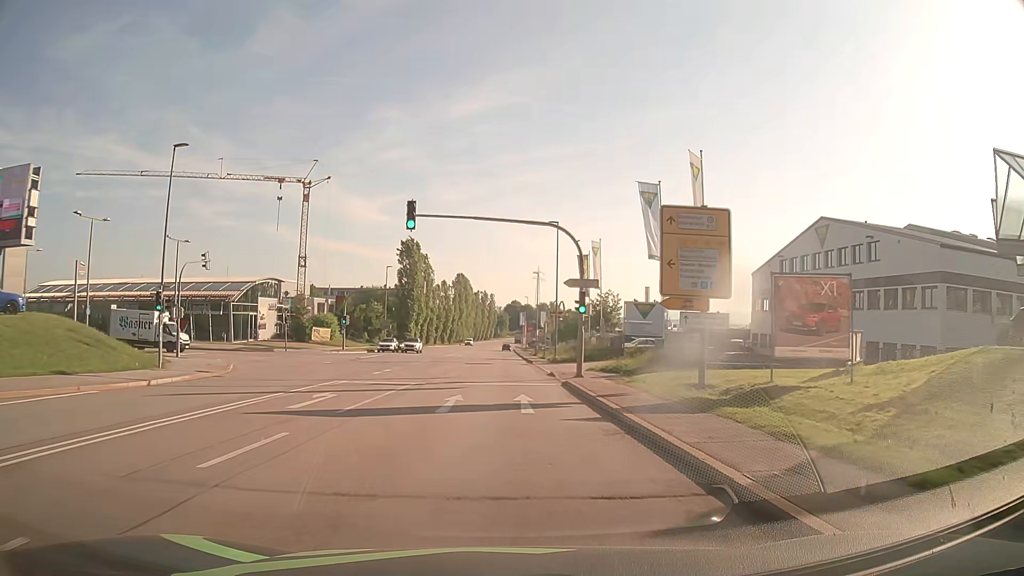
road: secondary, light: Day
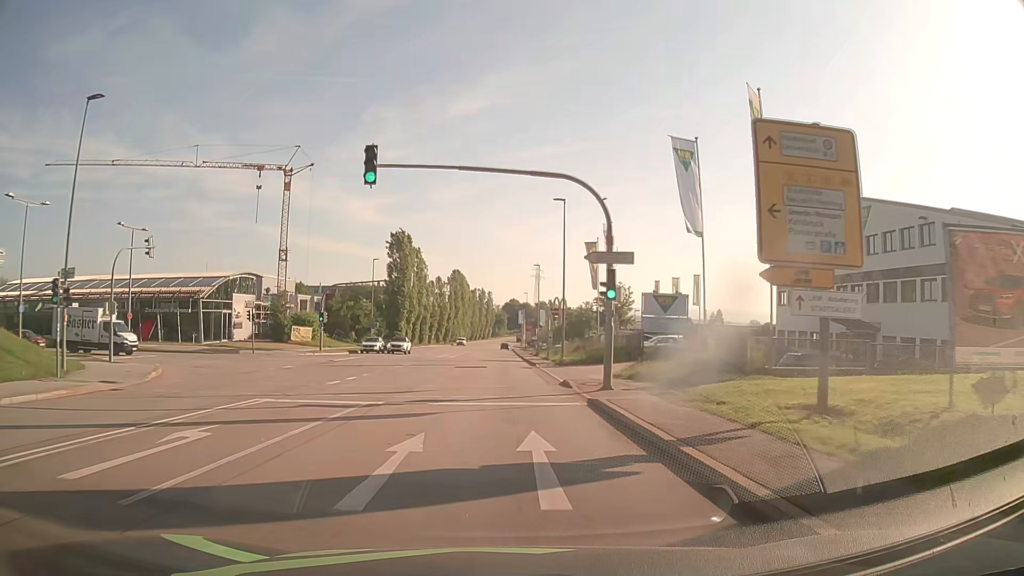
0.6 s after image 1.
(0.0, +7.6) m; 0°
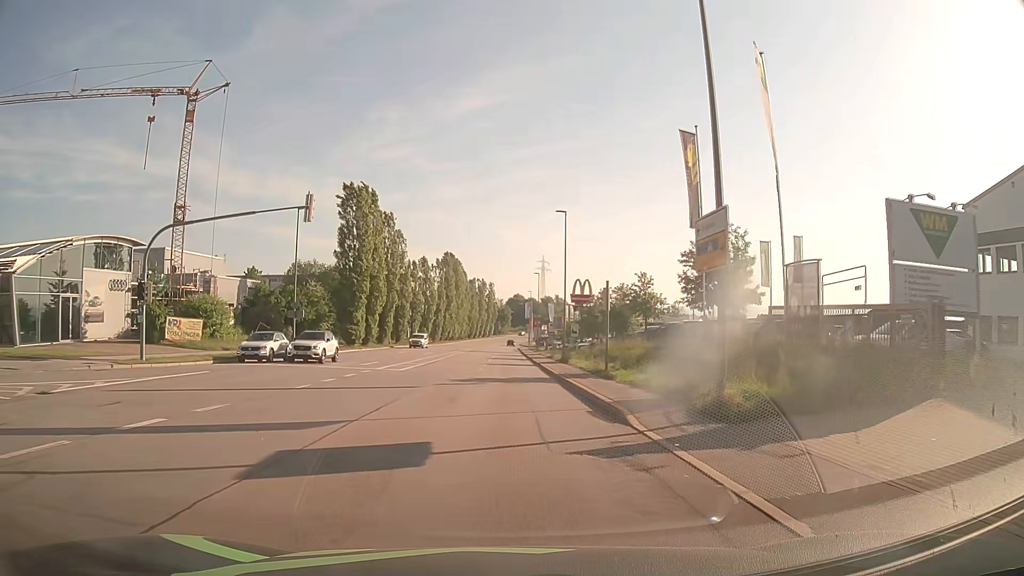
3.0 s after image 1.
(-0.1, +30.6) m; 0°
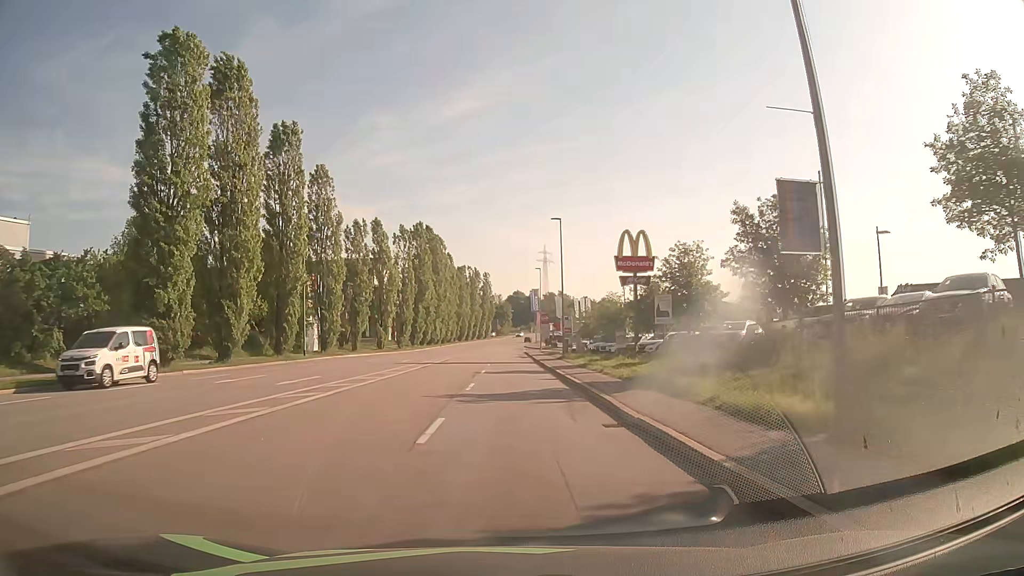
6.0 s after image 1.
(-0.1, +38.3) m; 0°
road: tertiary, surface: asphalt
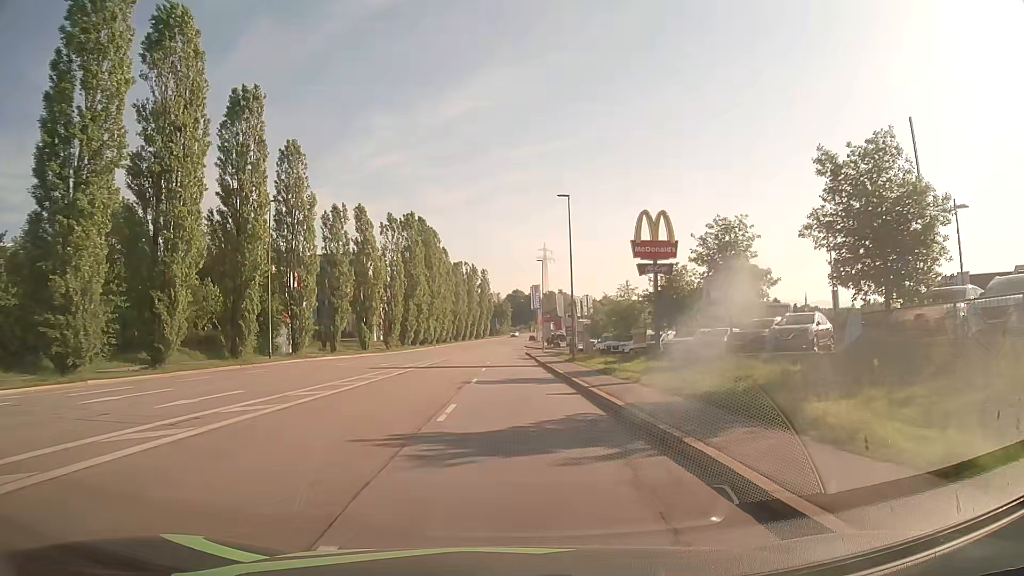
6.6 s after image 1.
(0.0, +7.6) m; 0°
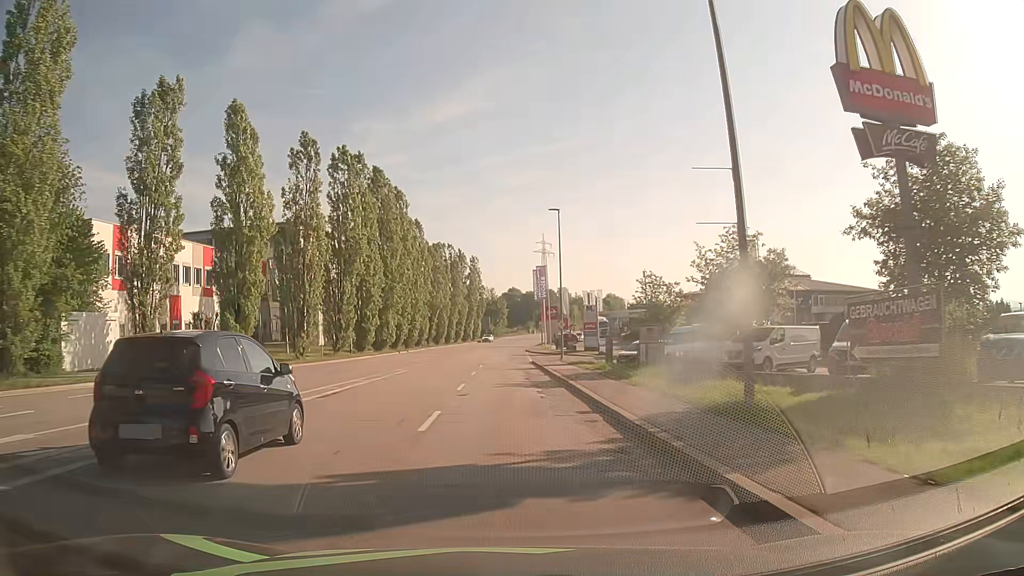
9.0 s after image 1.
(0.0, +30.4) m; 0°
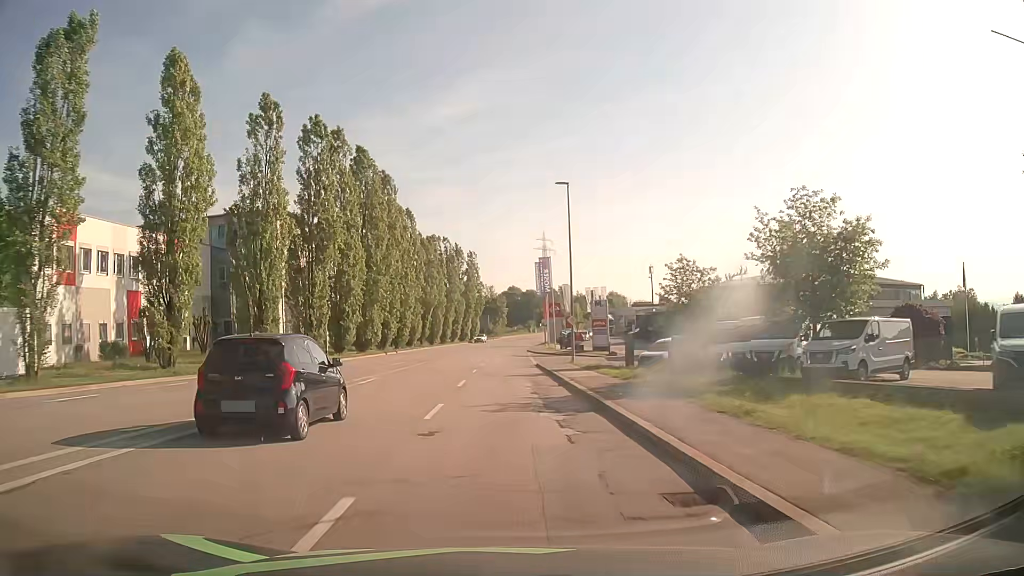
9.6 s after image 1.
(0.0, +7.6) m; 0°
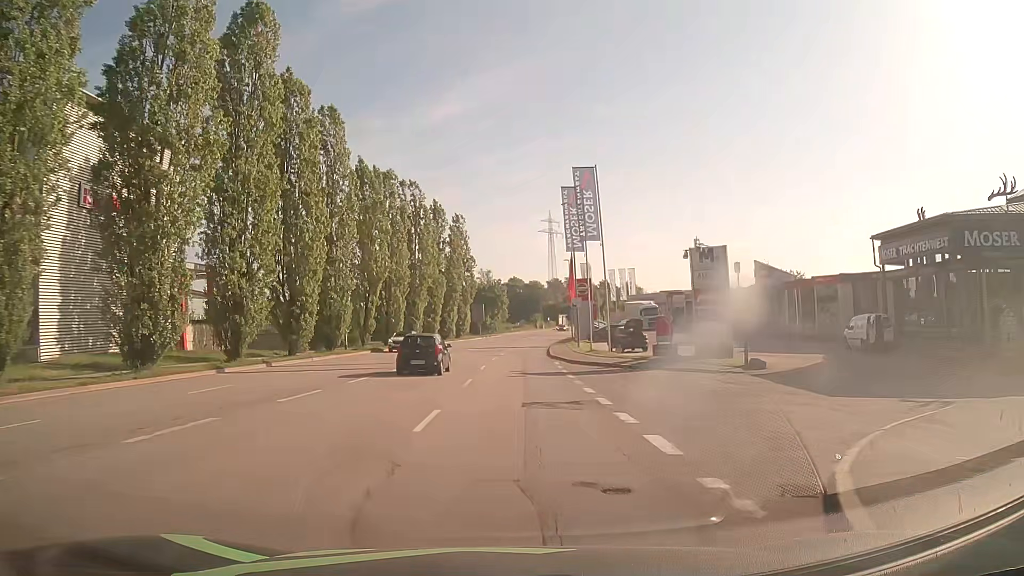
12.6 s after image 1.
(0.0, +38.0) m; 0°
(0, +10) (0, +20) (0, +30) (+1, +40) (+1, +50) (+2, +60) (+3, +70) (+4, +80) (+5, +90) (+7, +100) m
